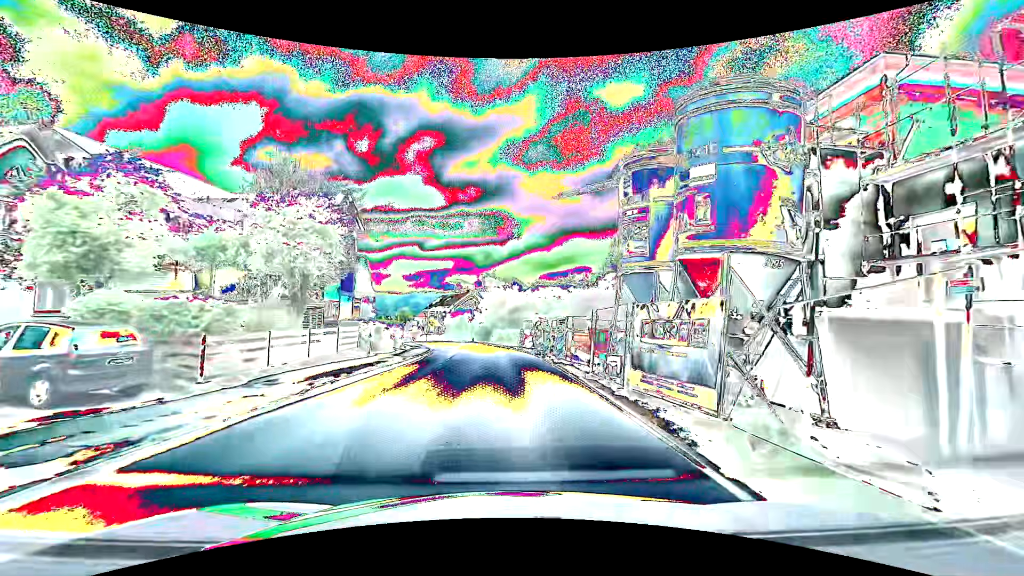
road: tertiary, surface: asphalt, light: Day
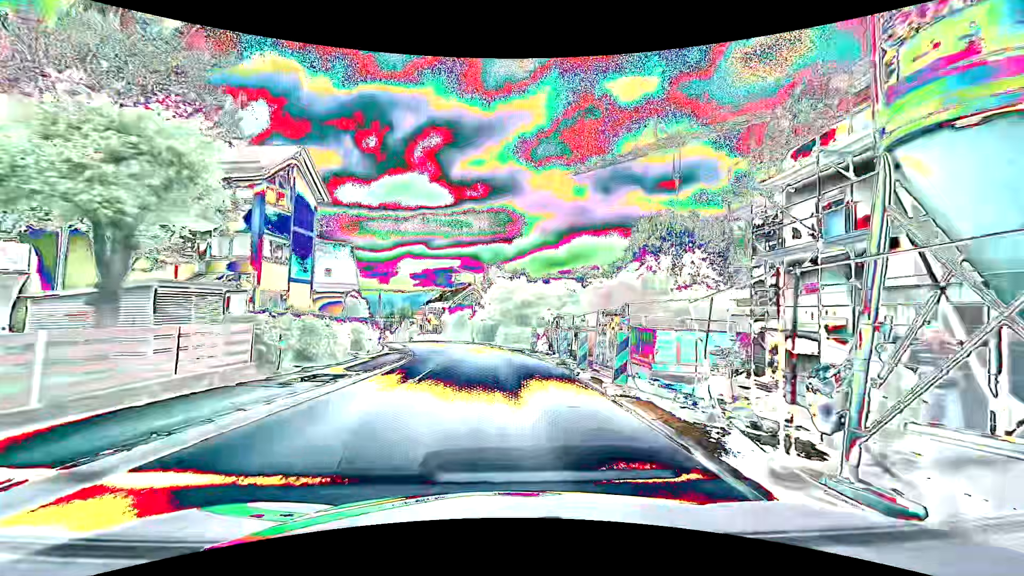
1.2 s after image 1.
(-0.1, +9.8) m; -1°
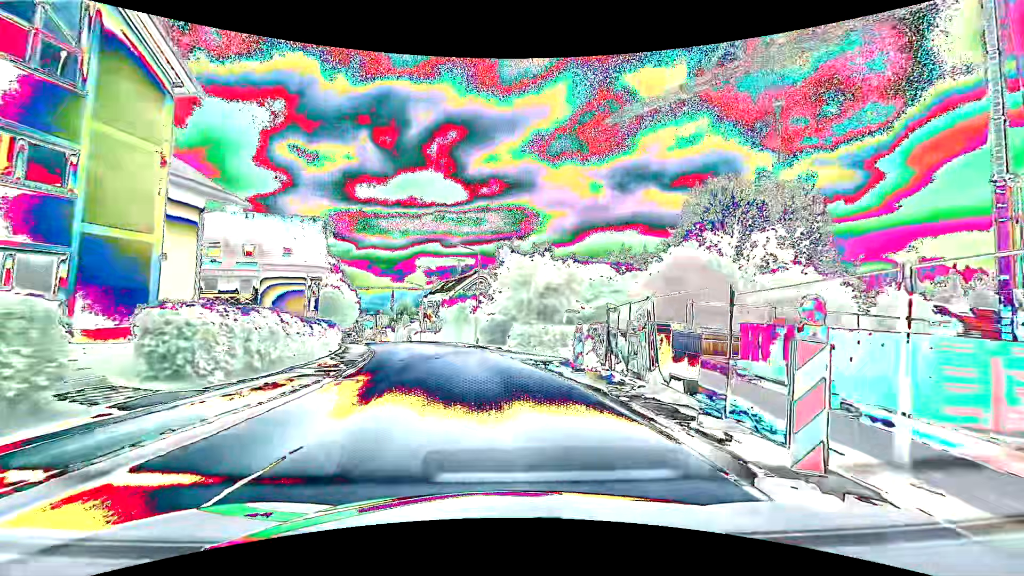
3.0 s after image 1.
(-0.3, +14.7) m; -2°
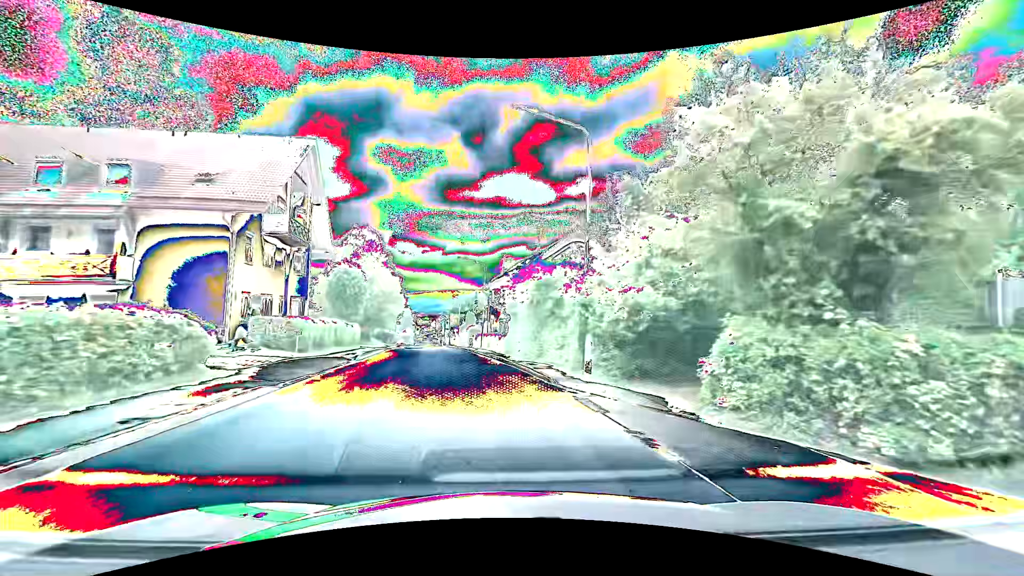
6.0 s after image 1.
(-1.7, +24.2) m; -9°
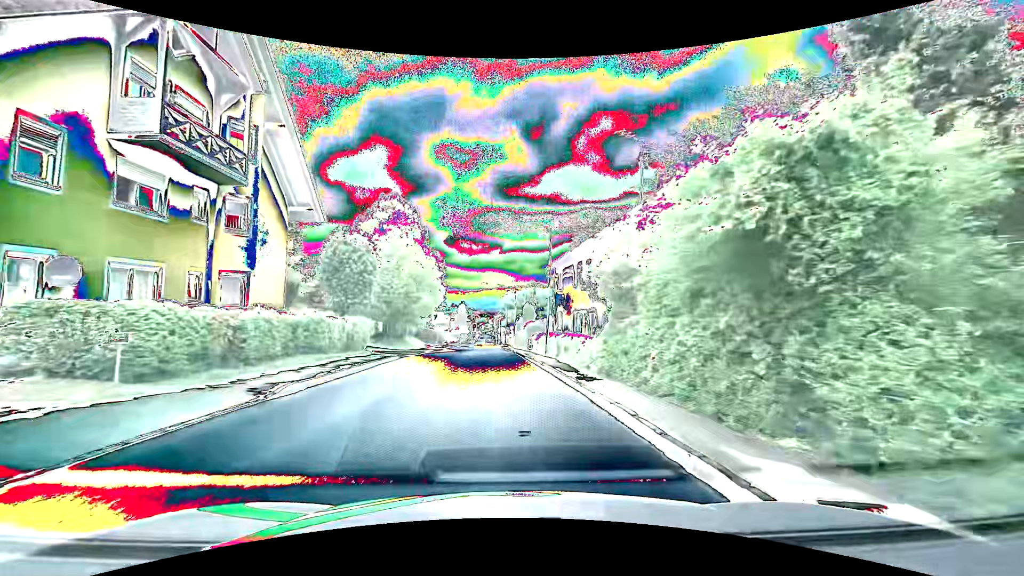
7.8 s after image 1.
(-0.9, +14.5) m; -6°
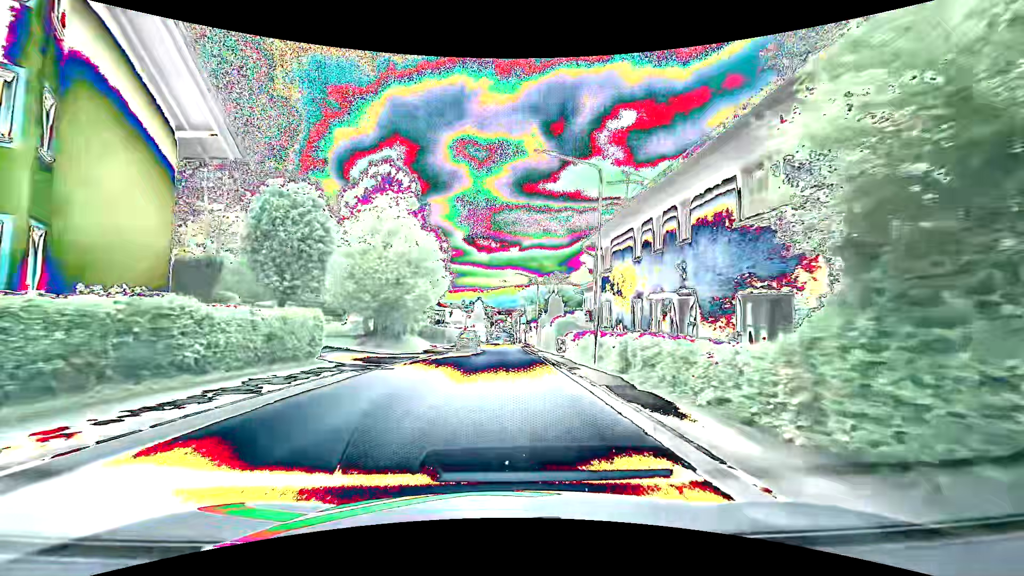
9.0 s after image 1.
(-0.3, +10.2) m; -2°
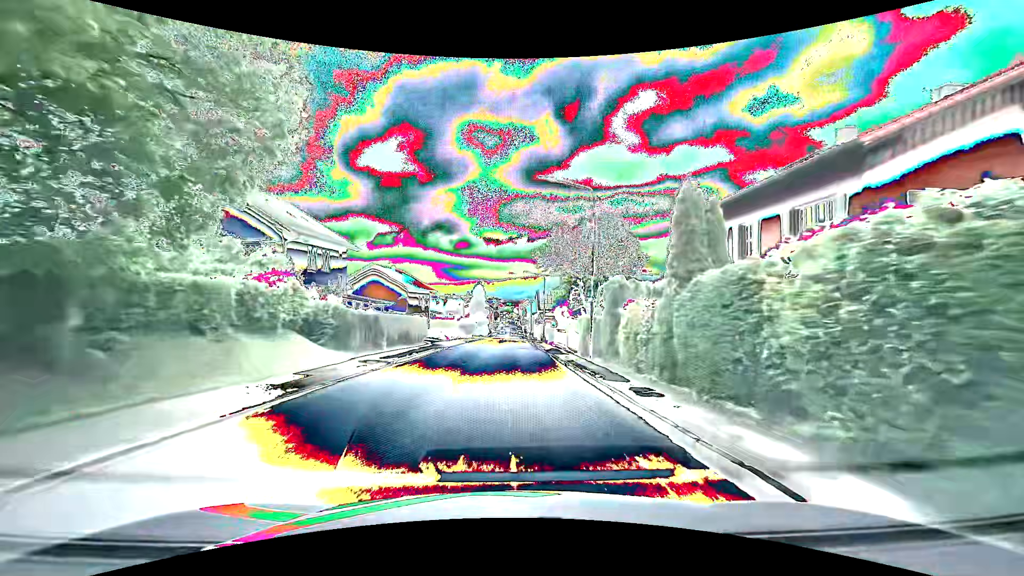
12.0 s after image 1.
(-0.4, +31.6) m; -1°
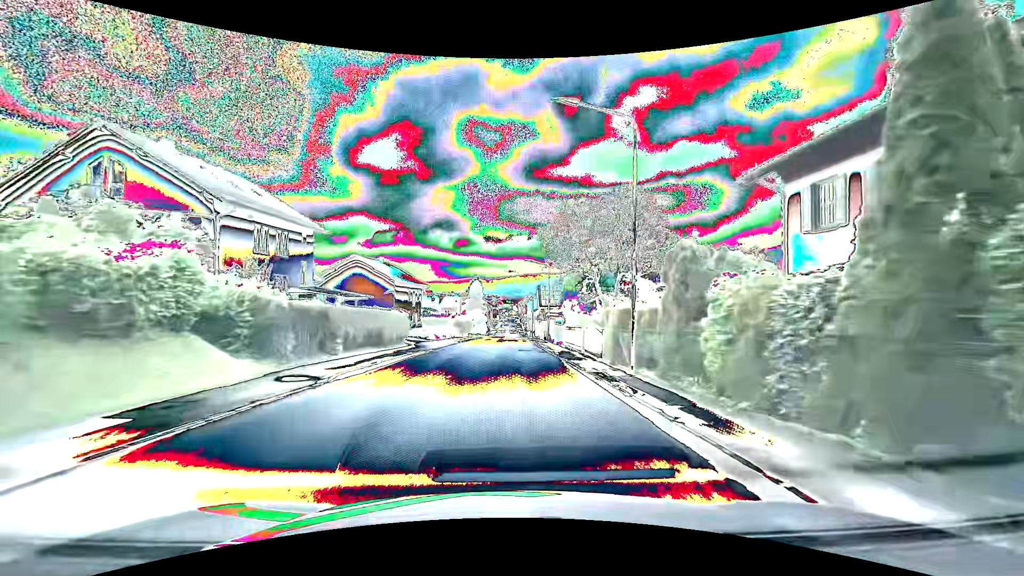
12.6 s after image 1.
(0.0, +7.2) m; 0°
(0, +10) (0, +20) (0, +30) (0, +40) (0, +50) (+1, +60) (+1, +70) (+1, +80) (+1, +90) (+1, +100) m
